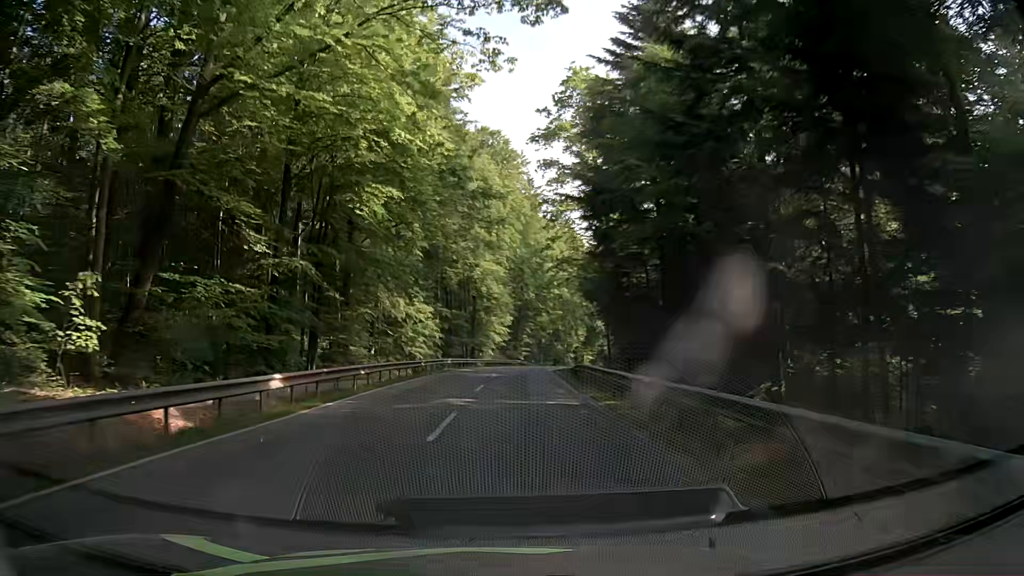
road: secondary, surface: asphalt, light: Day
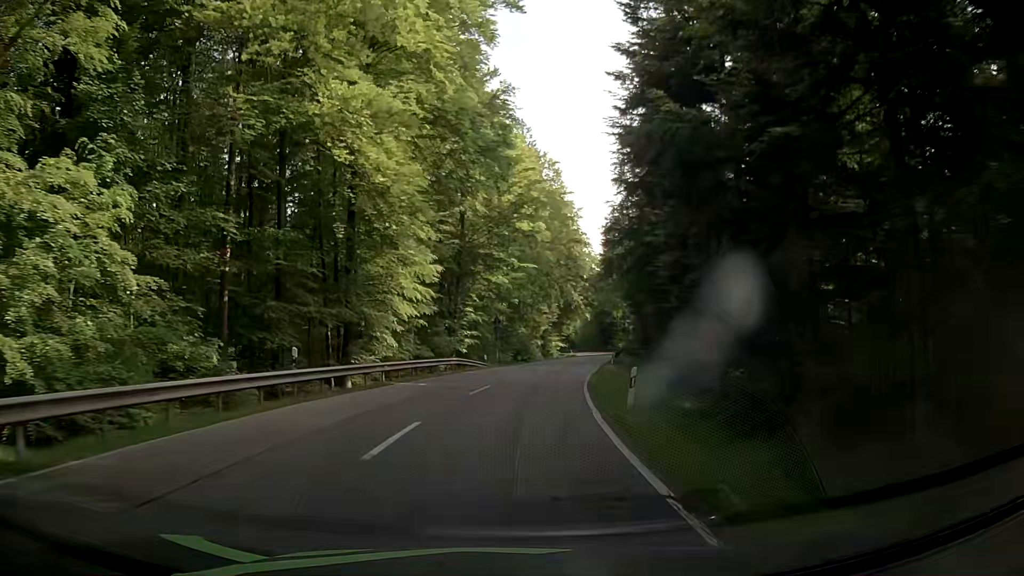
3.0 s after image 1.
(+1.3, +46.7) m; +5°
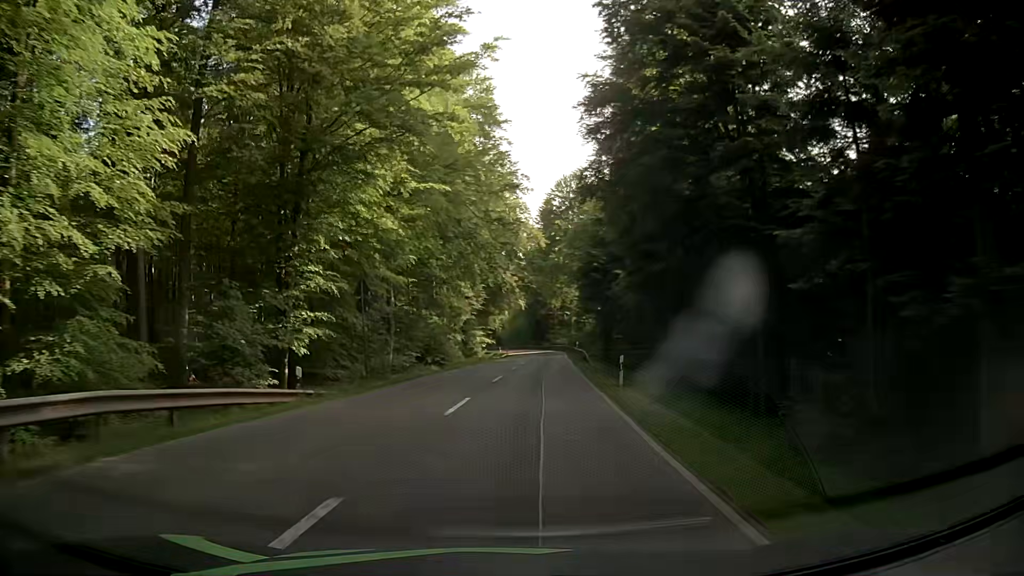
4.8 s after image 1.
(+1.5, +27.9) m; +7°
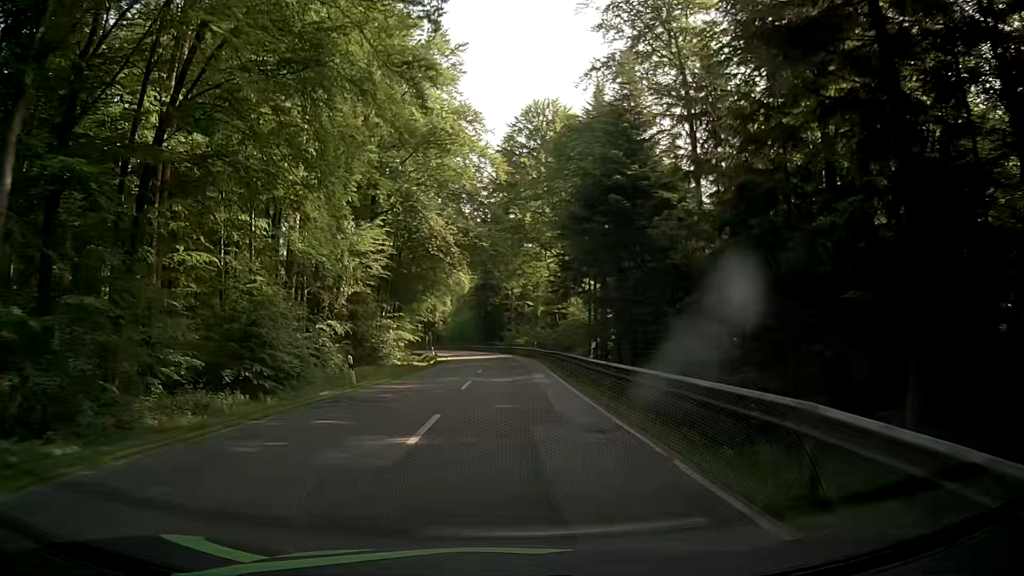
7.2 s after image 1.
(+1.2, +37.0) m; +4°
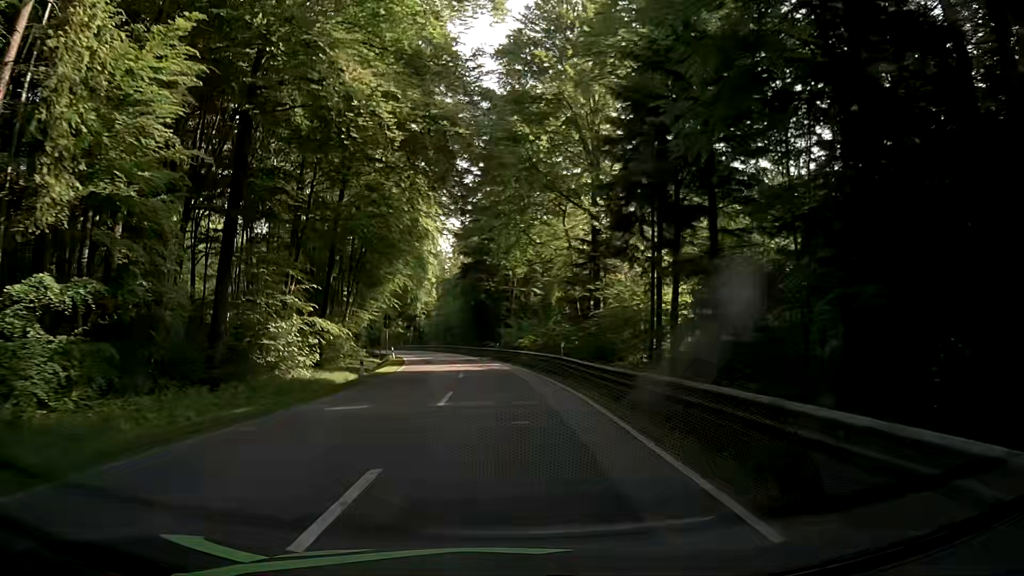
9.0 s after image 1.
(0.0, +27.6) m; 0°
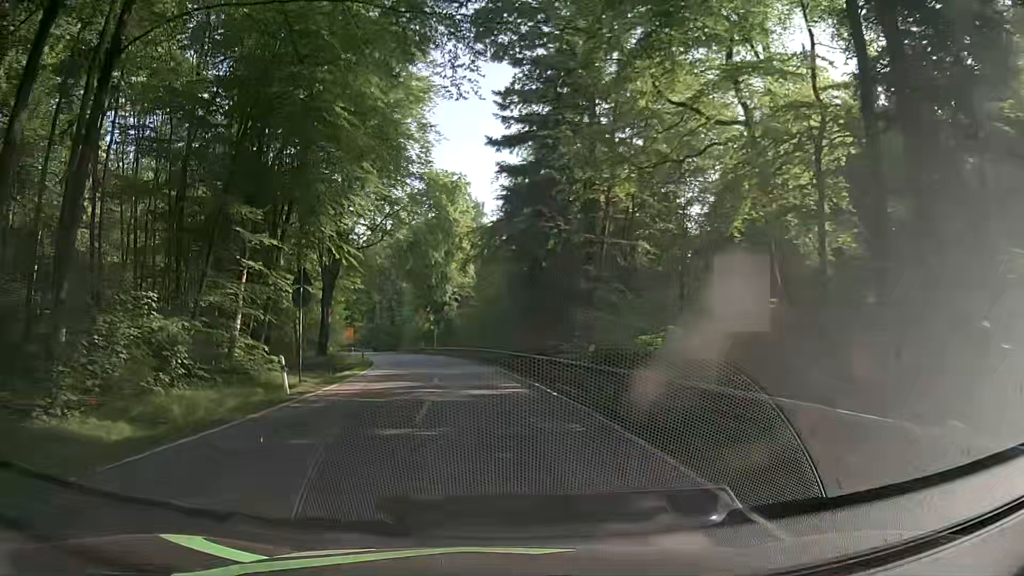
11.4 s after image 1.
(-0.8, +36.6) m; -5°
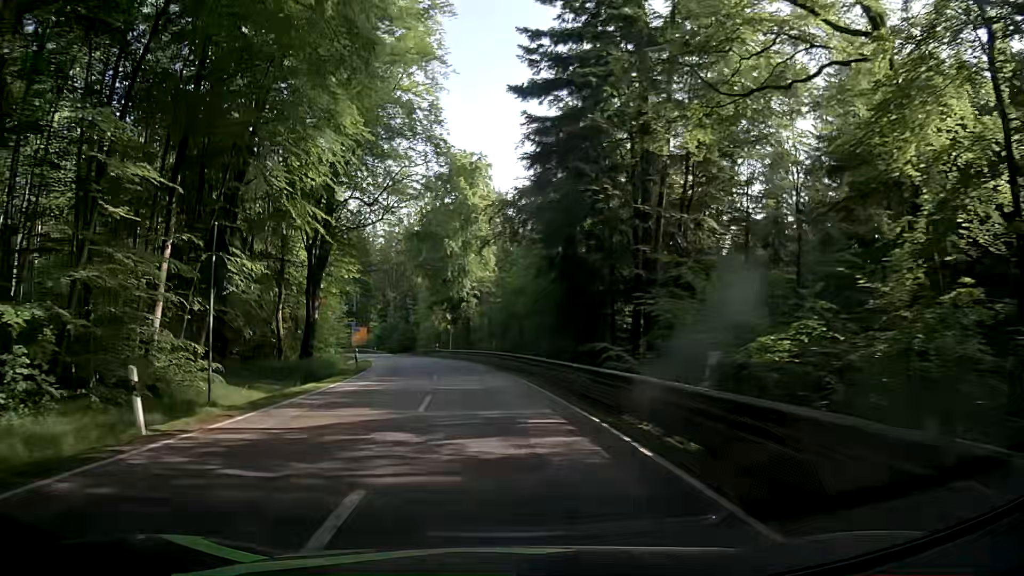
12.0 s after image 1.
(-0.2, +9.1) m; -2°
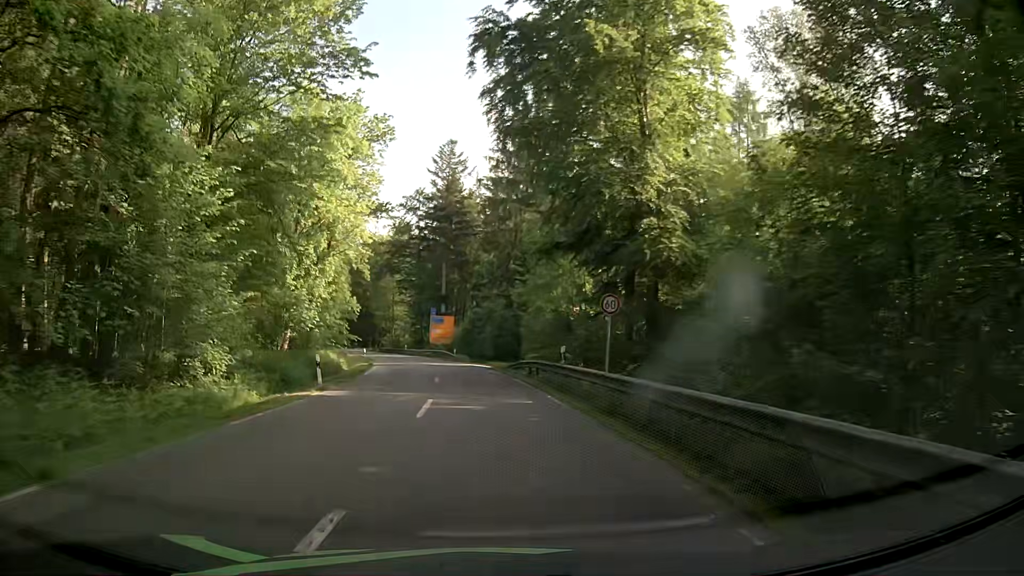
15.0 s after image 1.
(-4.4, +45.4) m; -12°
(0, +10) (-1, +20) (-2, +30) (-3, +40) (-5, +50) (-6, +60) (-9, +69) (-11, +79) (-14, +89) (-17, +98) m
